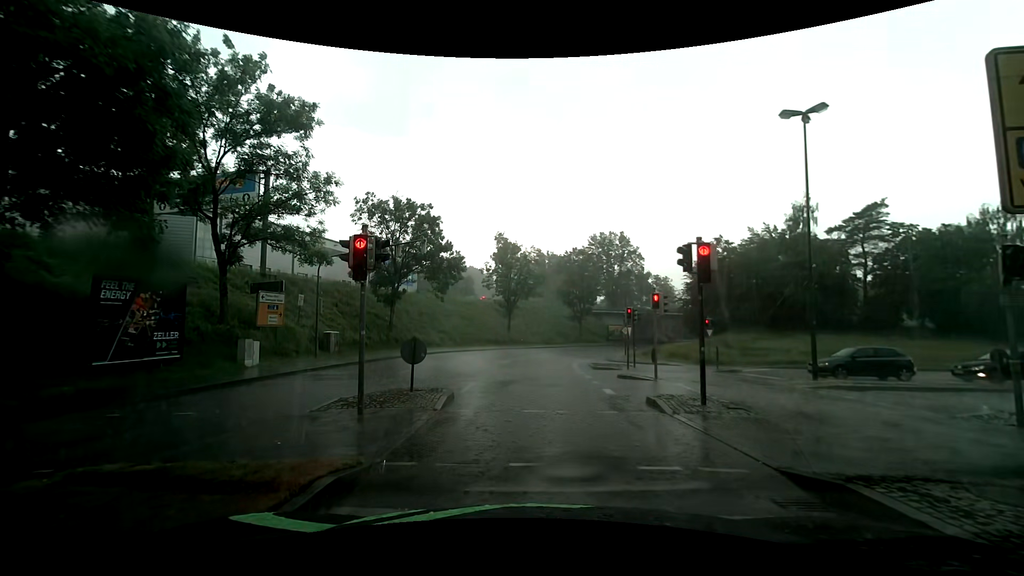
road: tertiary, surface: asphalt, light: Day
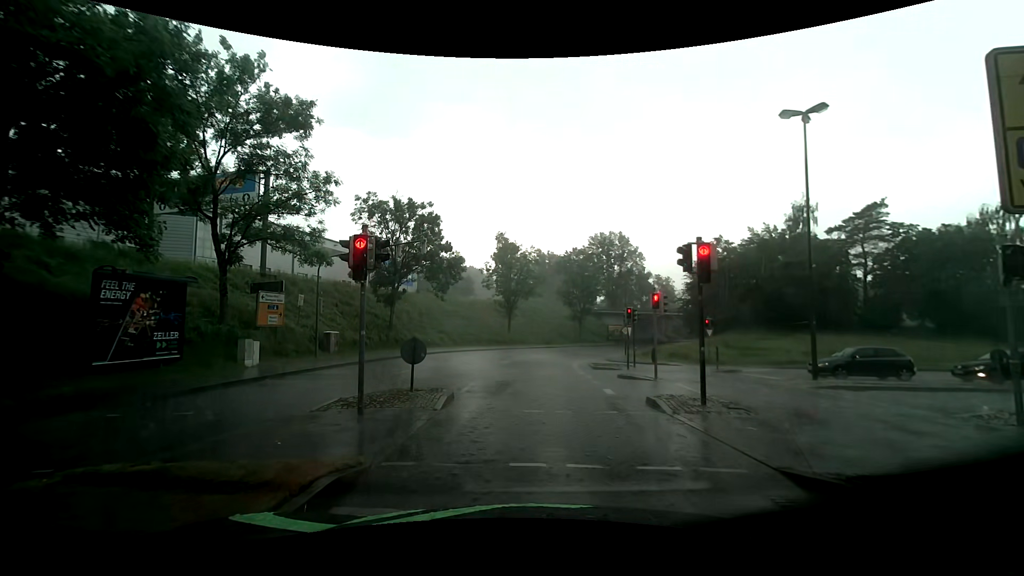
(0.0, 0.0) m; 0°
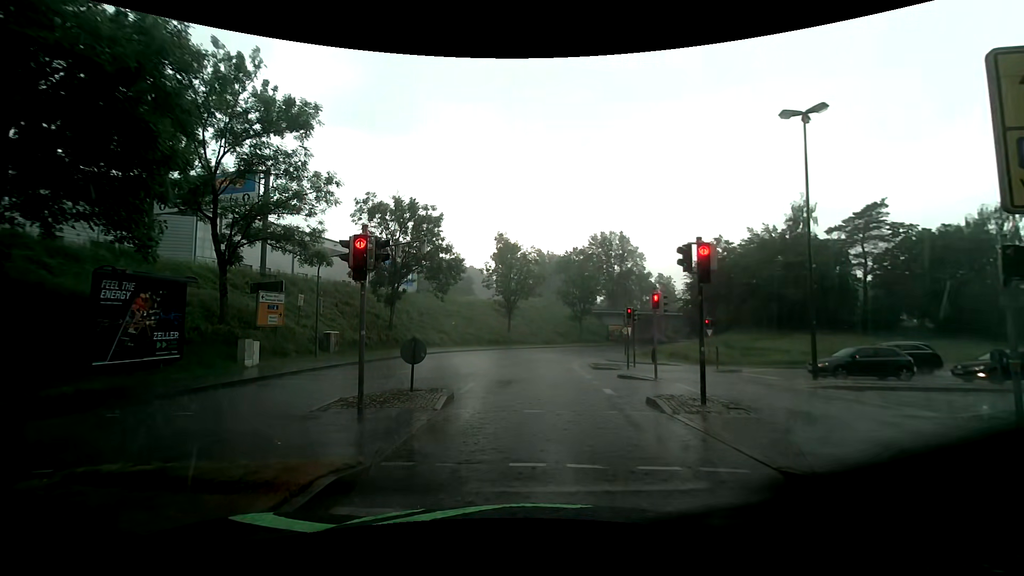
(0.0, 0.0) m; 0°
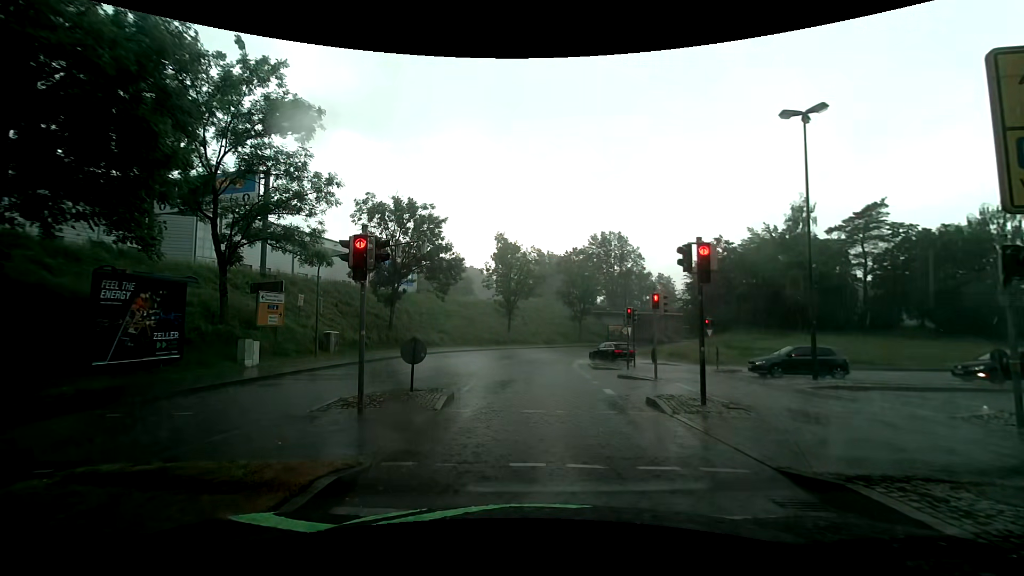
(0.0, 0.0) m; 0°
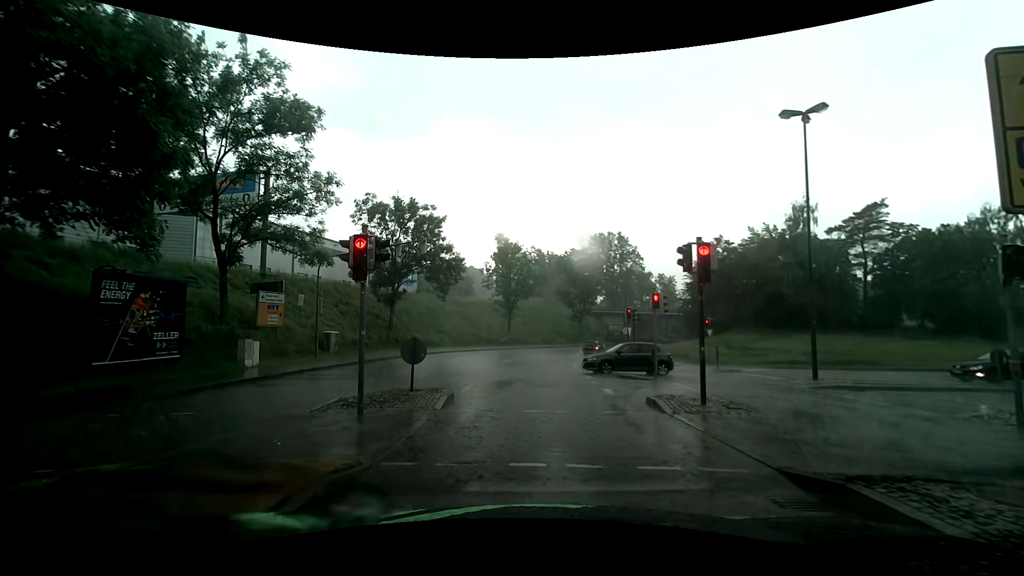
(0.0, 0.0) m; 0°
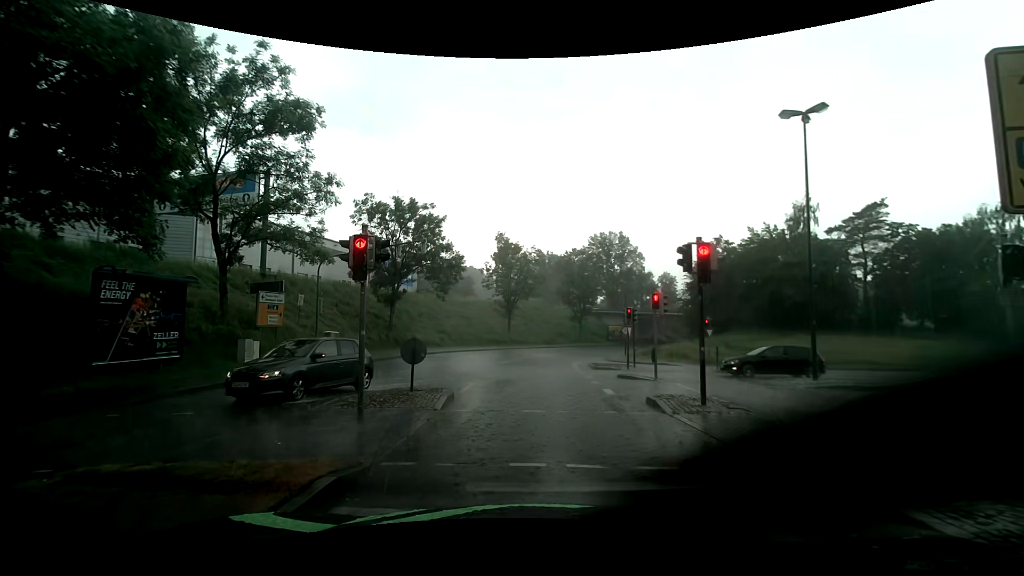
(0.0, 0.0) m; 0°
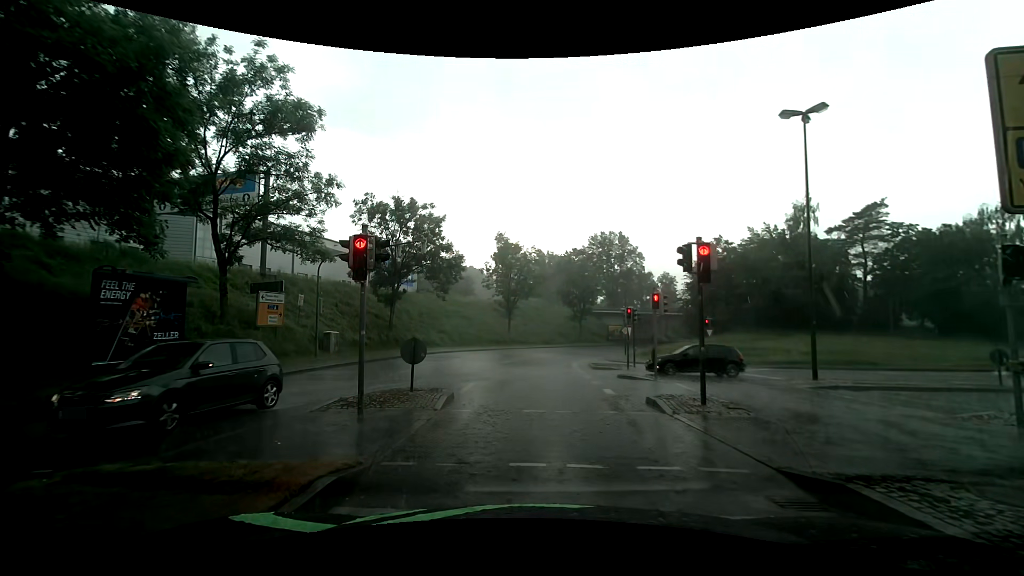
(0.0, 0.0) m; 0°
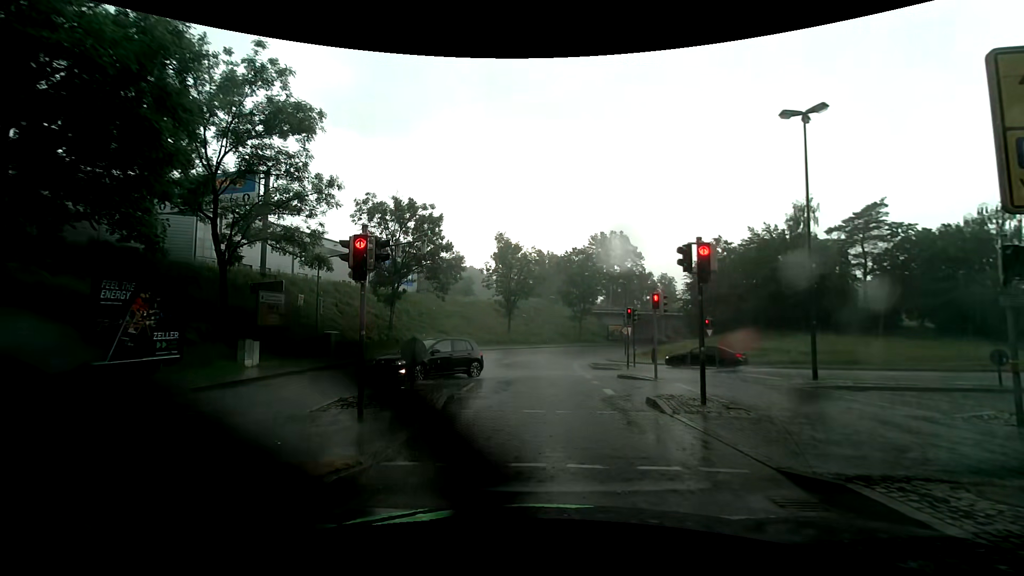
(0.0, 0.0) m; 0°
(0, +10) (0, +20) (+1, +30) (+2, +40) (+4, +50) (+7, +59) (+11, +68) (+17, +77) (+23, +85) (+29, +92) m
